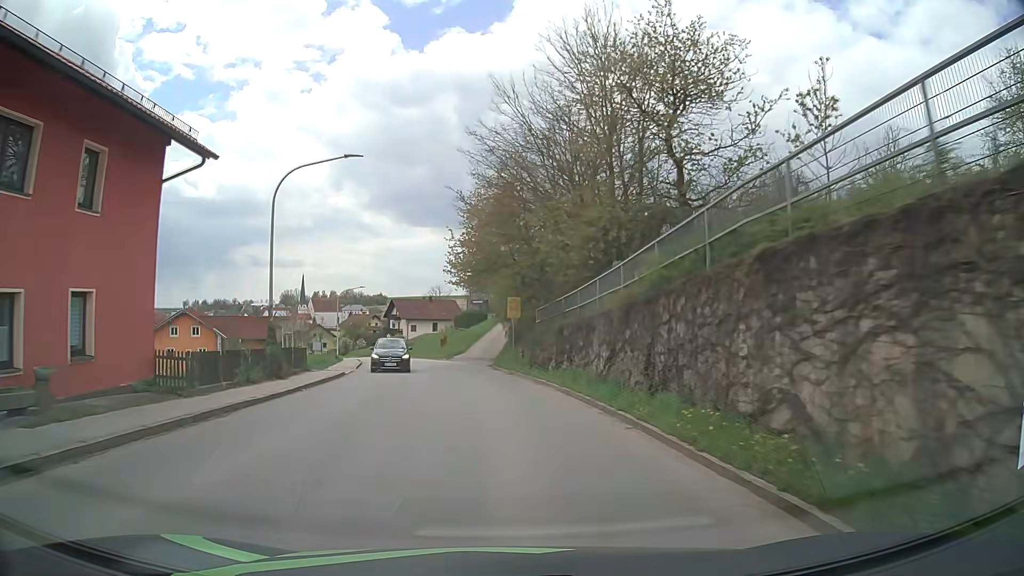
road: tertiary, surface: asphalt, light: Day
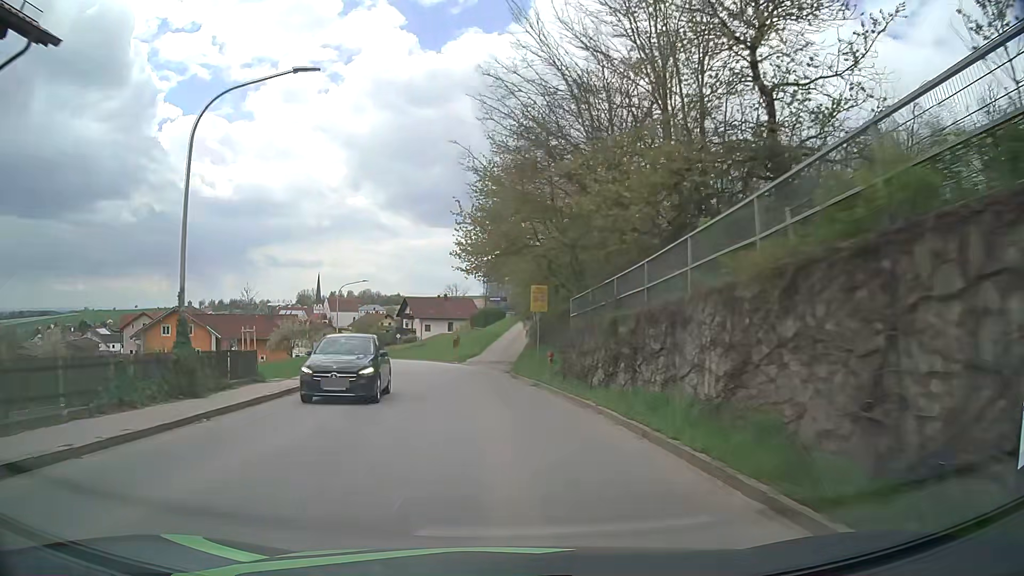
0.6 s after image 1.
(-0.1, +7.6) m; -1°
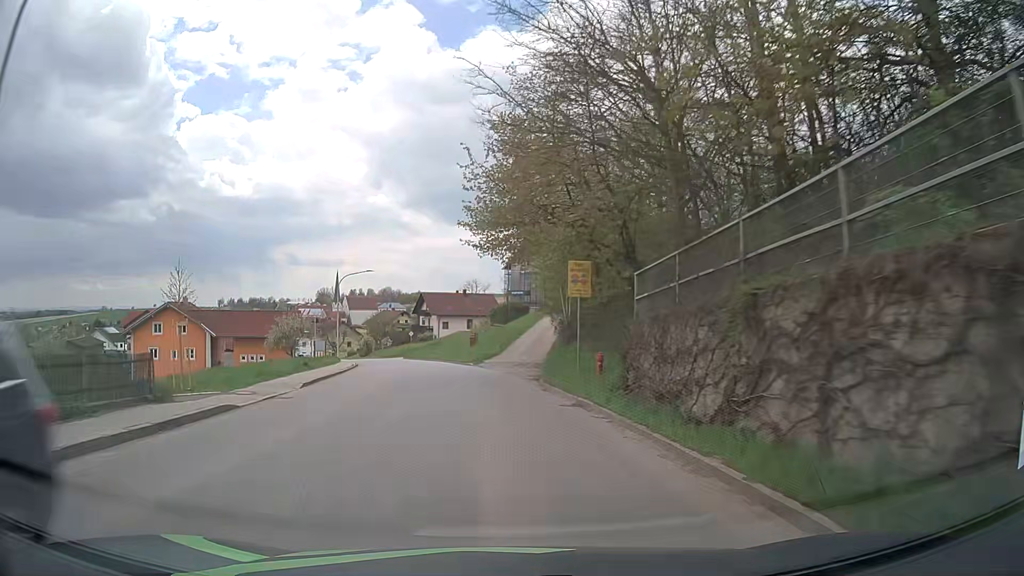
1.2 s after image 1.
(-0.1, +7.5) m; -2°
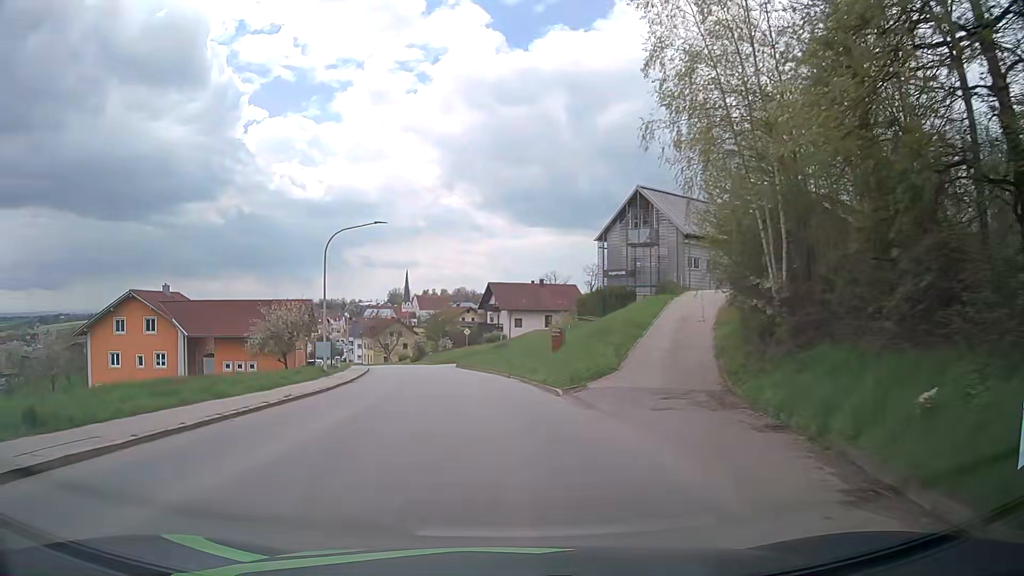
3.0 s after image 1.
(-1.3, +22.9) m; -7°
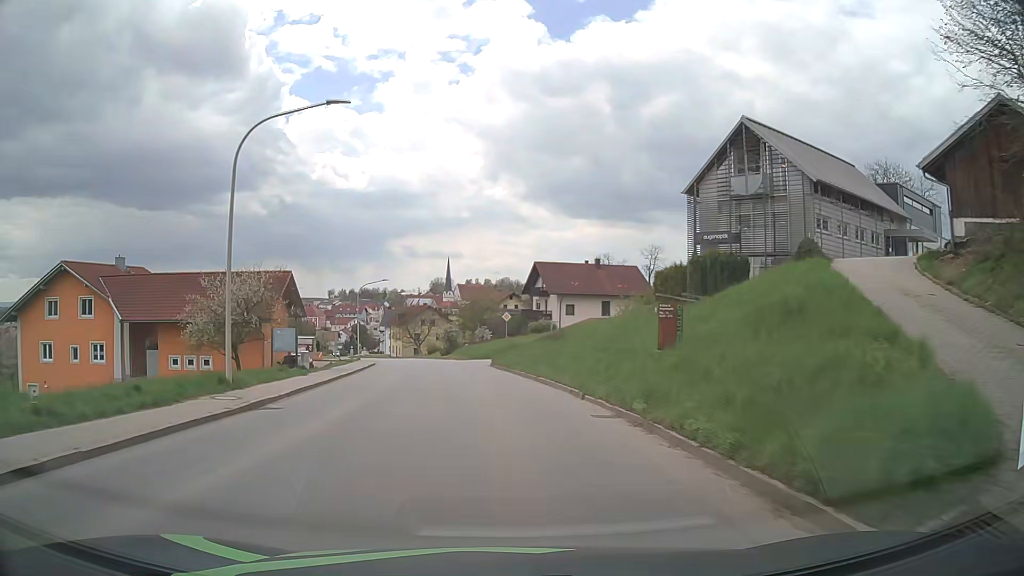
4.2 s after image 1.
(-0.6, +15.6) m; -4°
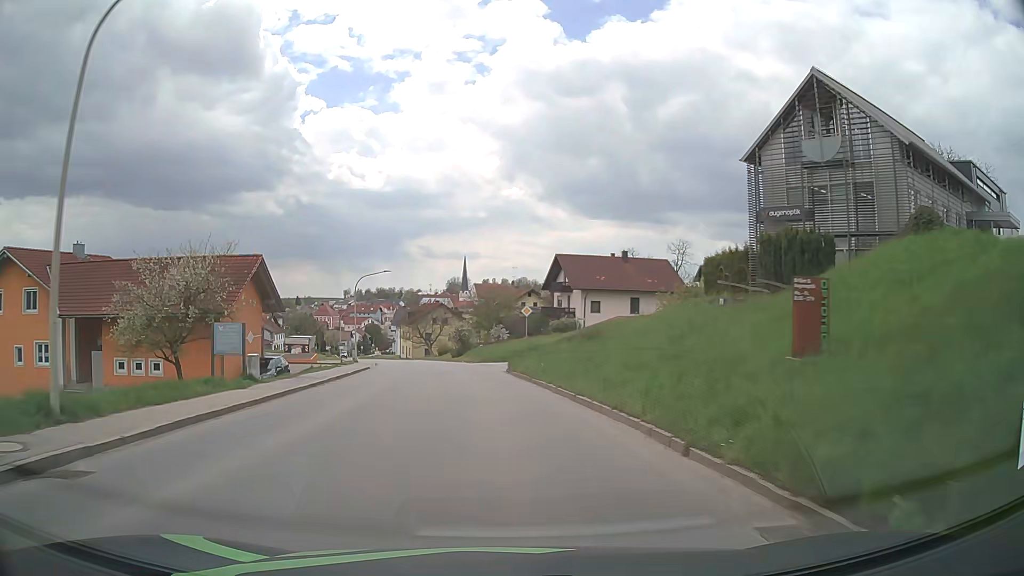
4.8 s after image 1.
(-0.1, +7.8) m; -1°
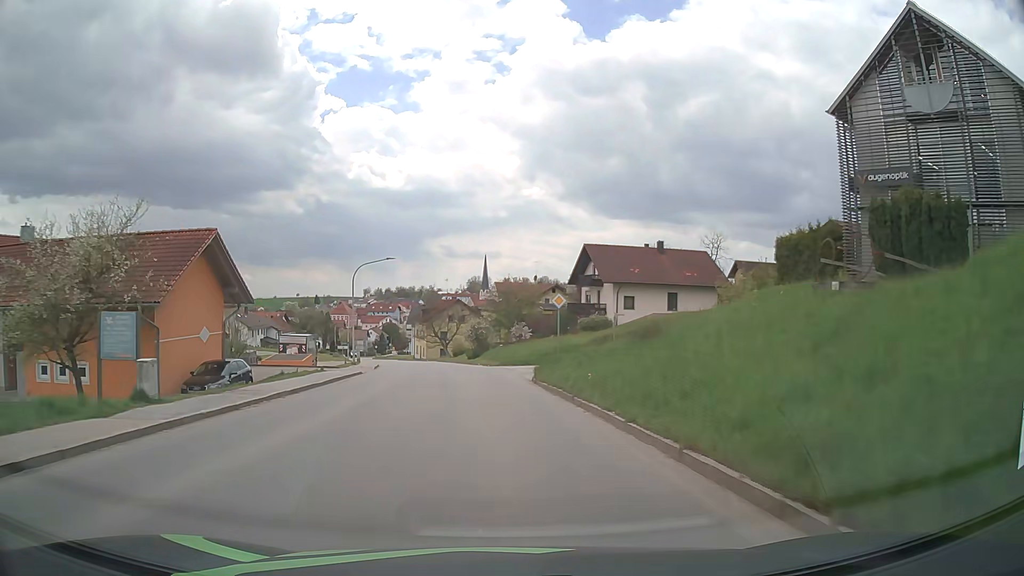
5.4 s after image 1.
(-0.1, +7.8) m; -2°
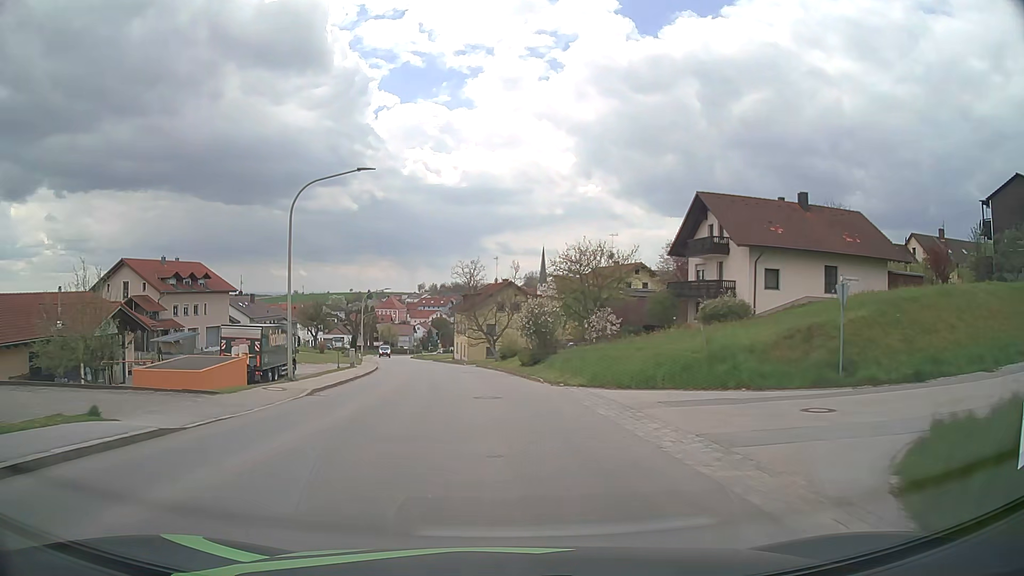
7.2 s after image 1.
(-1.1, +23.5) m; -5°
(0, +10) (-1, +20) (-2, +30) (-3, +40) (-4, +50) (-6, +60) (-8, +69) (-11, +79) (-13, +89) (-15, +99) m
